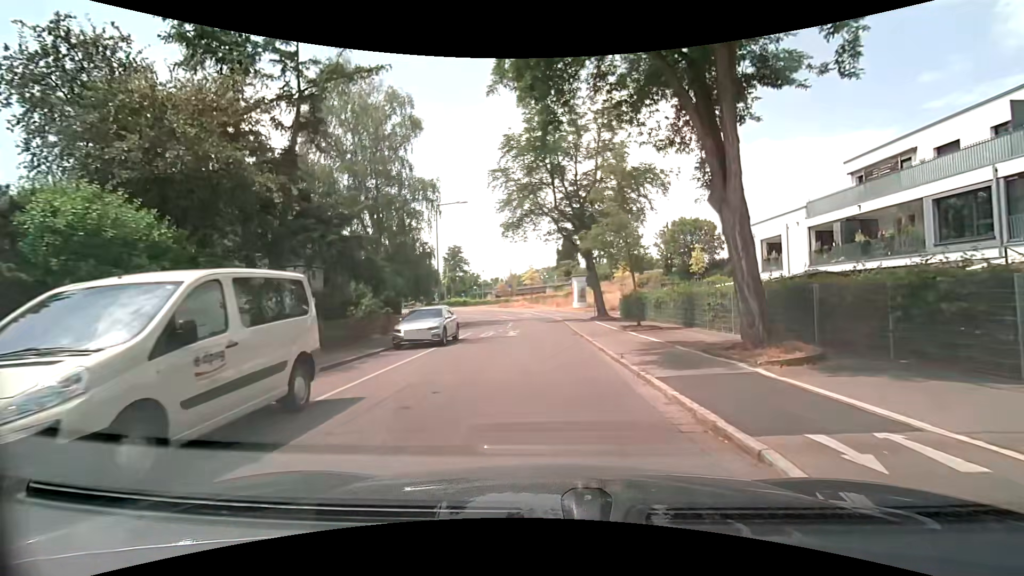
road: residential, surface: asphalt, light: Day
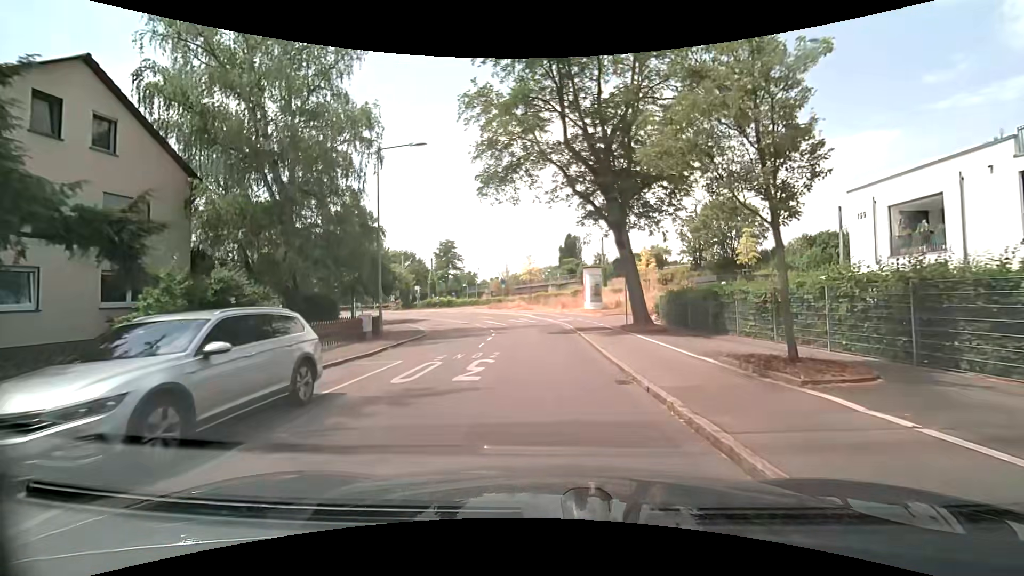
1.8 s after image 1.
(-0.1, +13.3) m; 0°
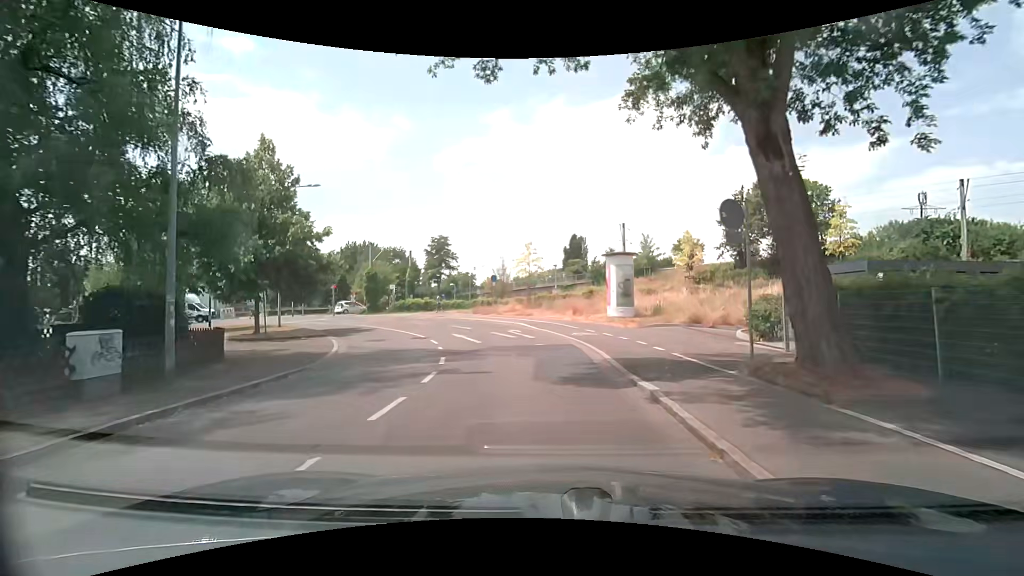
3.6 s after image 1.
(0.0, +13.2) m; 0°
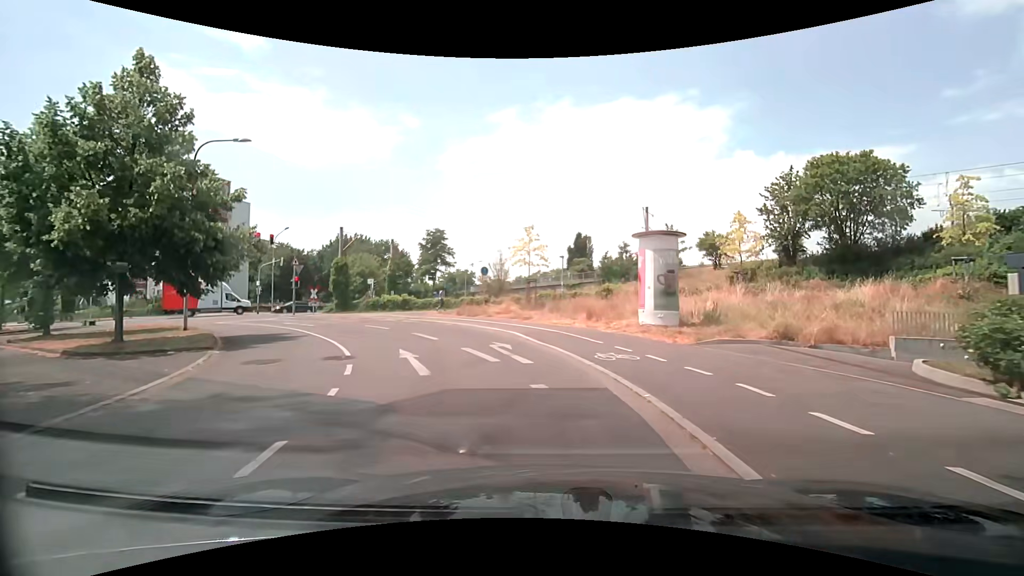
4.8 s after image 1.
(-0.1, +8.4) m; -1°
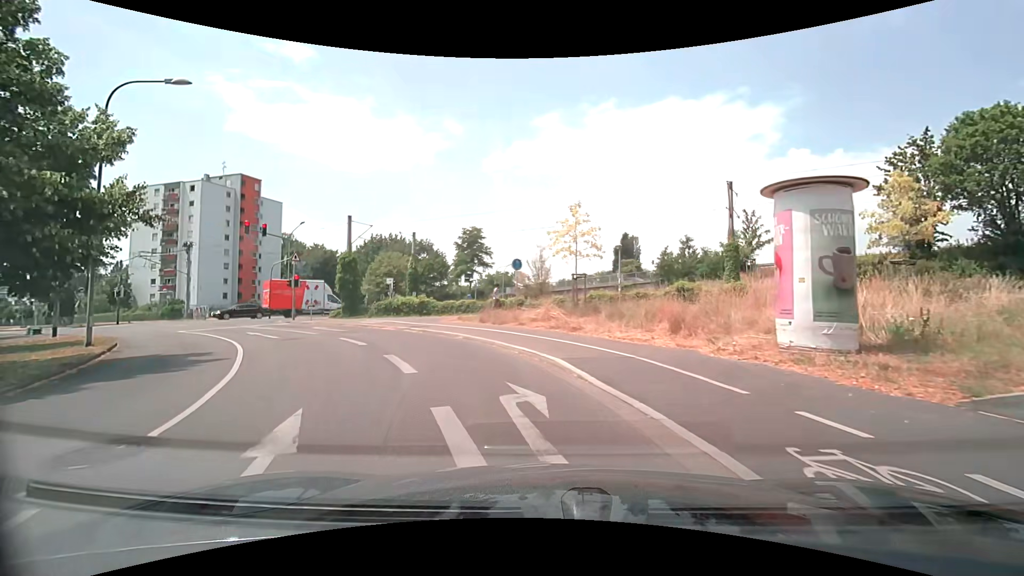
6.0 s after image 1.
(-0.1, +7.8) m; -2°
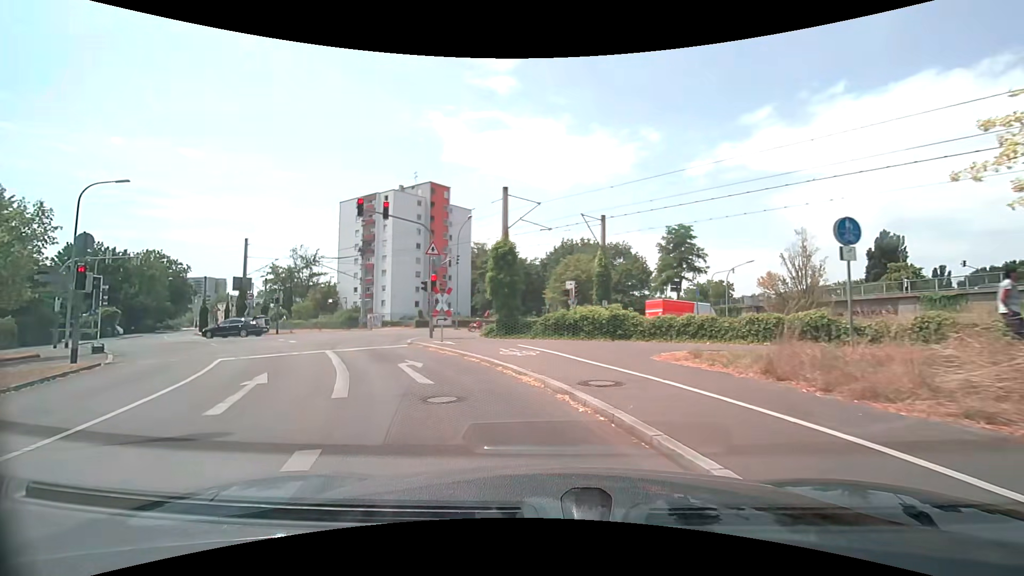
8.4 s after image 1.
(-2.6, +13.2) m; -24°
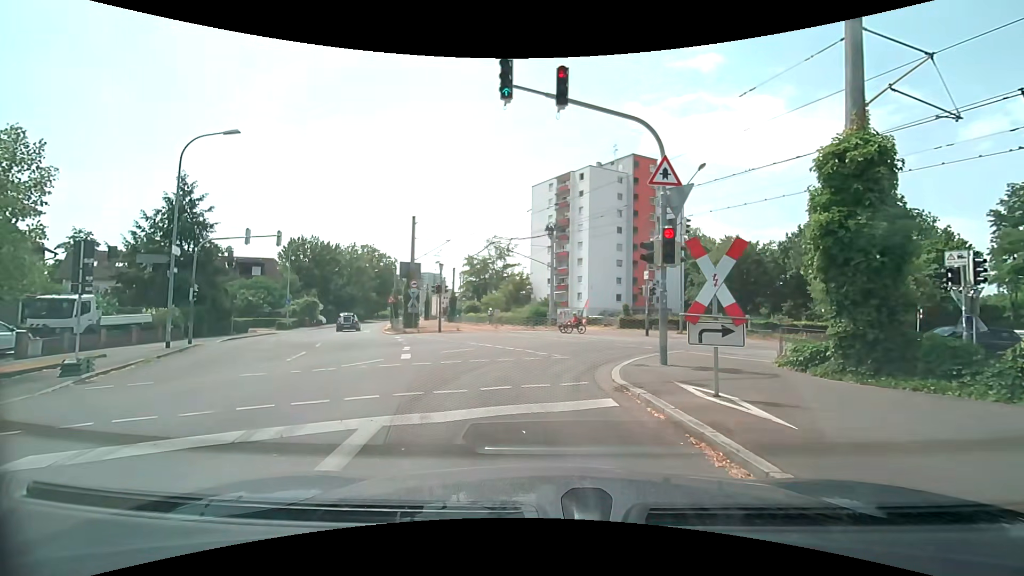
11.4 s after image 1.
(-2.9, +12.4) m; -23°
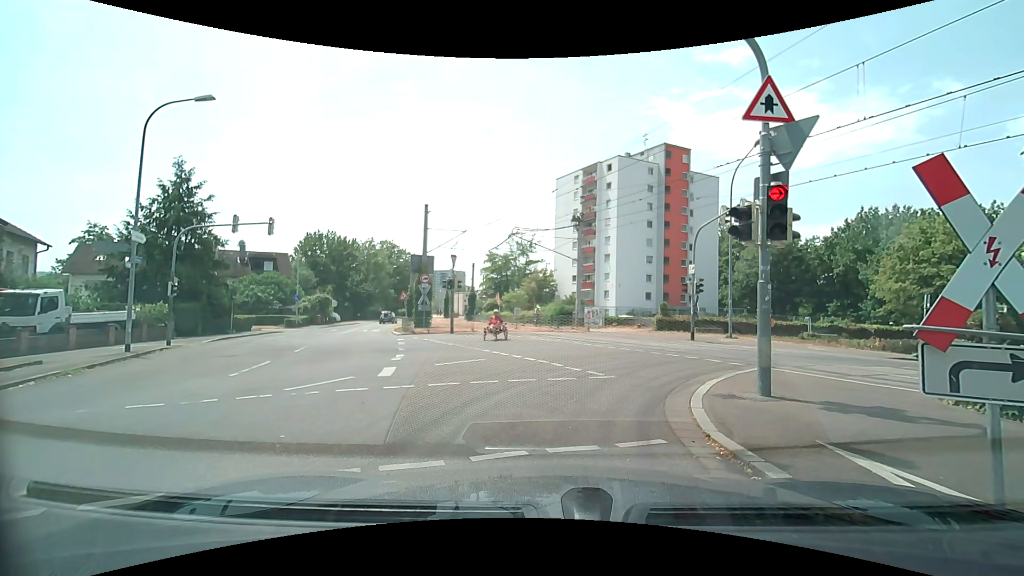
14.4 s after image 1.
(-0.1, +3.5) m; -3°
(0, +10) (+6, +17) (+16, +19) (+26, +19) (+36, +20) (+45, +22) (+54, +27) (+62, +33) (+71, +37) (+81, +40) m
